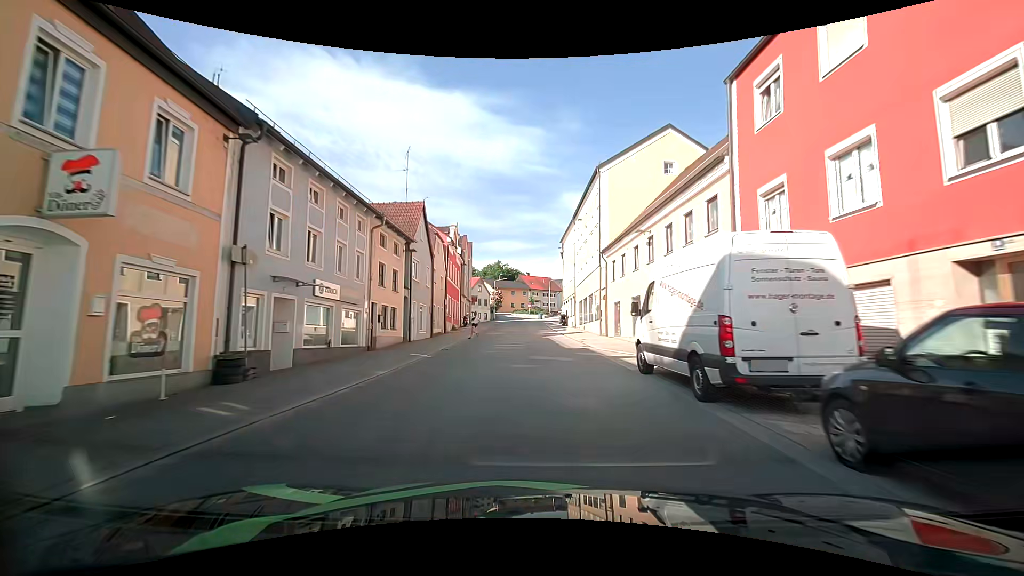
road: tertiary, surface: asphalt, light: Day
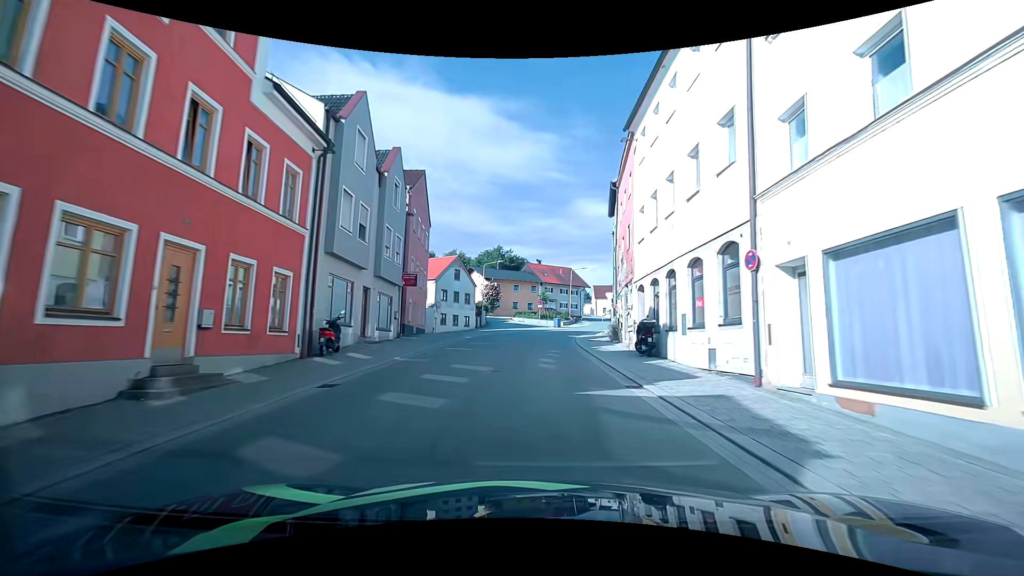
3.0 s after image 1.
(+0.2, +36.1) m; 0°
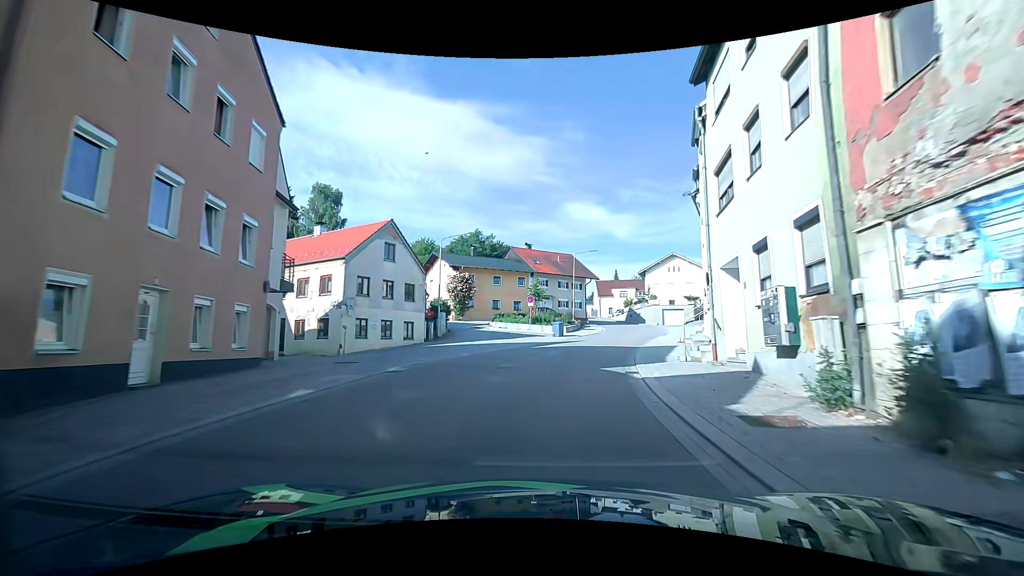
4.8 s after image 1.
(-0.1, +21.6) m; 0°
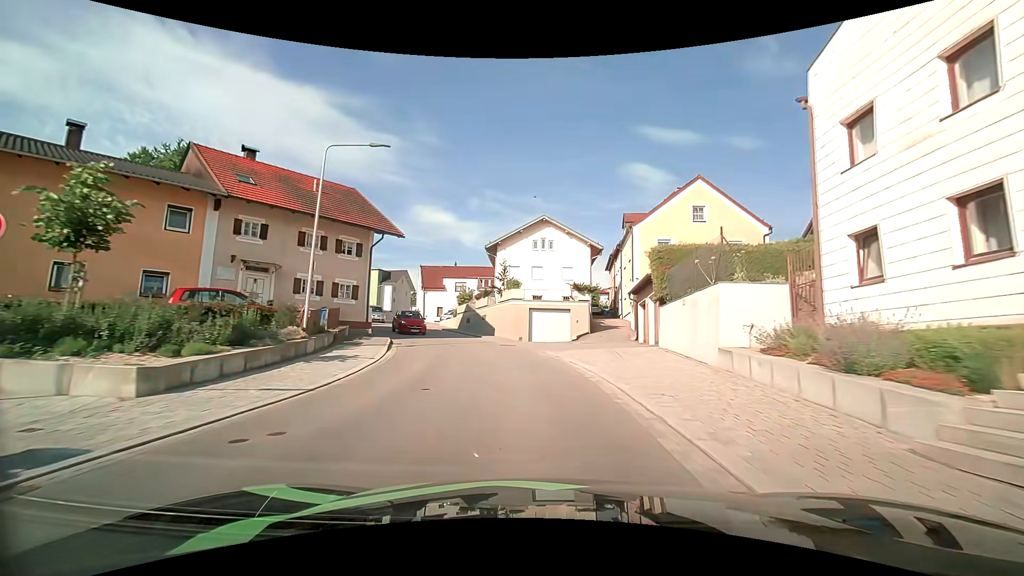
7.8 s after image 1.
(+5.5, +32.6) m; +18°
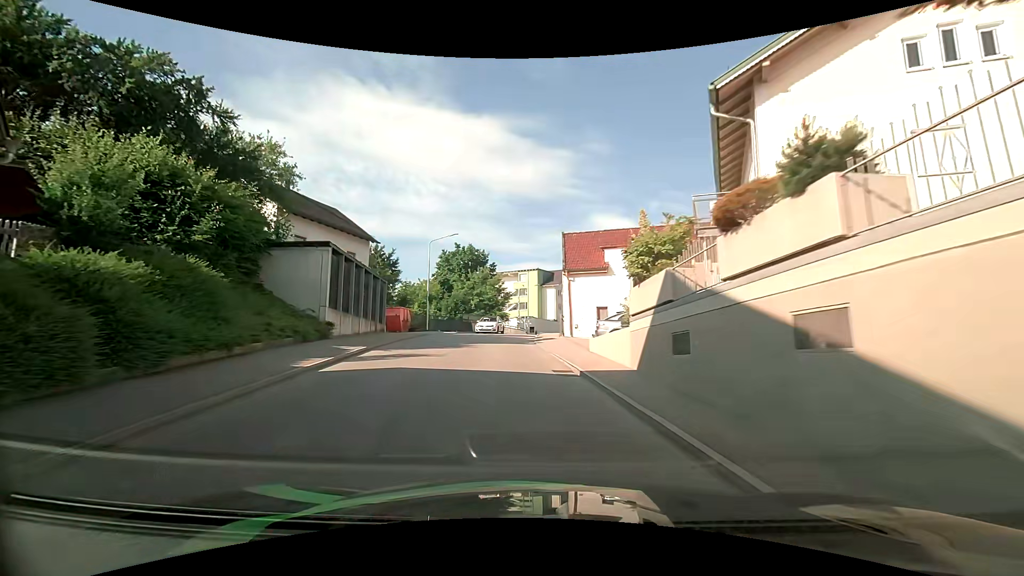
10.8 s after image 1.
(-3.7, +29.3) m; -21°
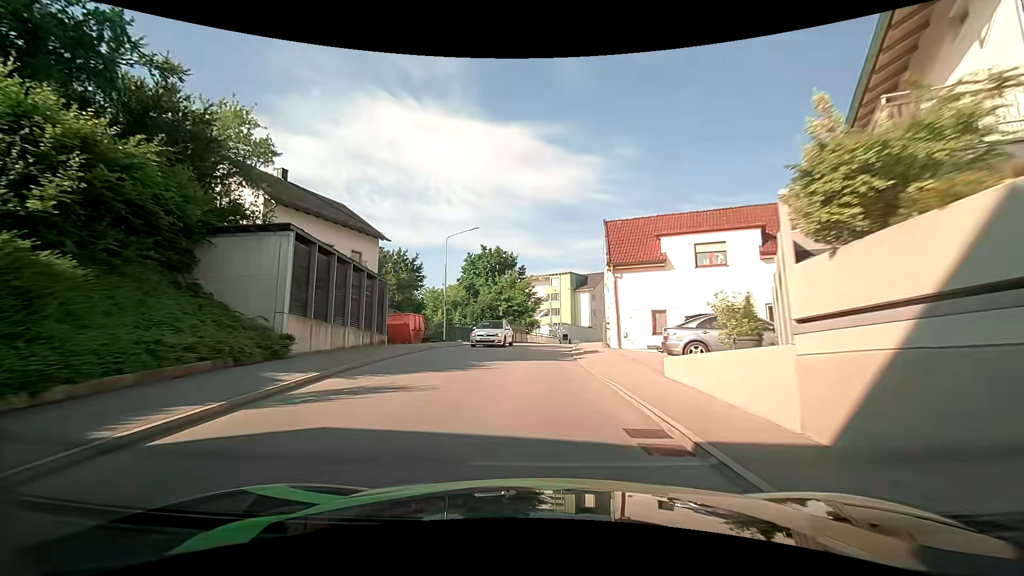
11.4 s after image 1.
(-0.2, +6.0) m; -4°
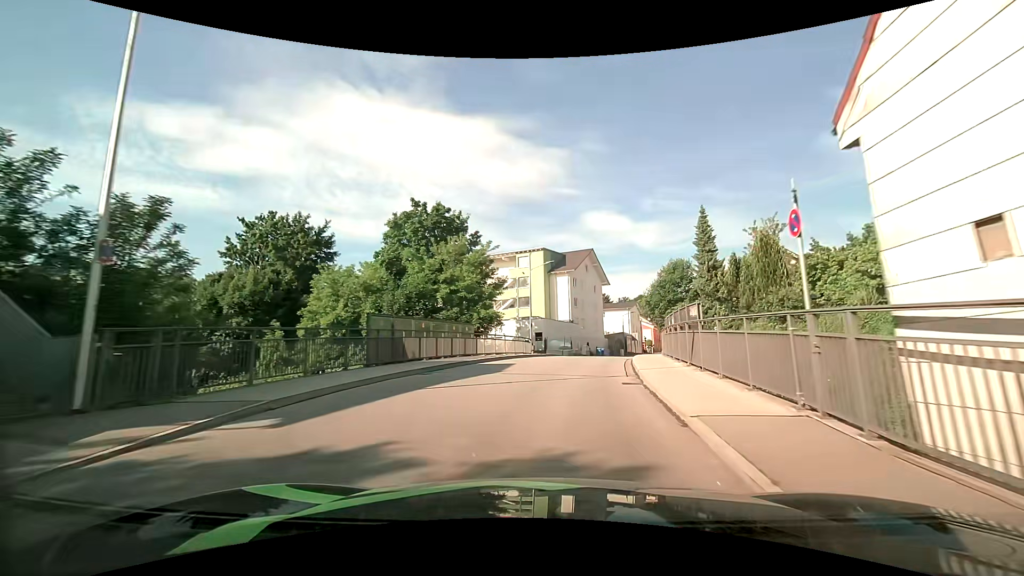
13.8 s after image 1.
(+0.2, +25.5) m; +3°
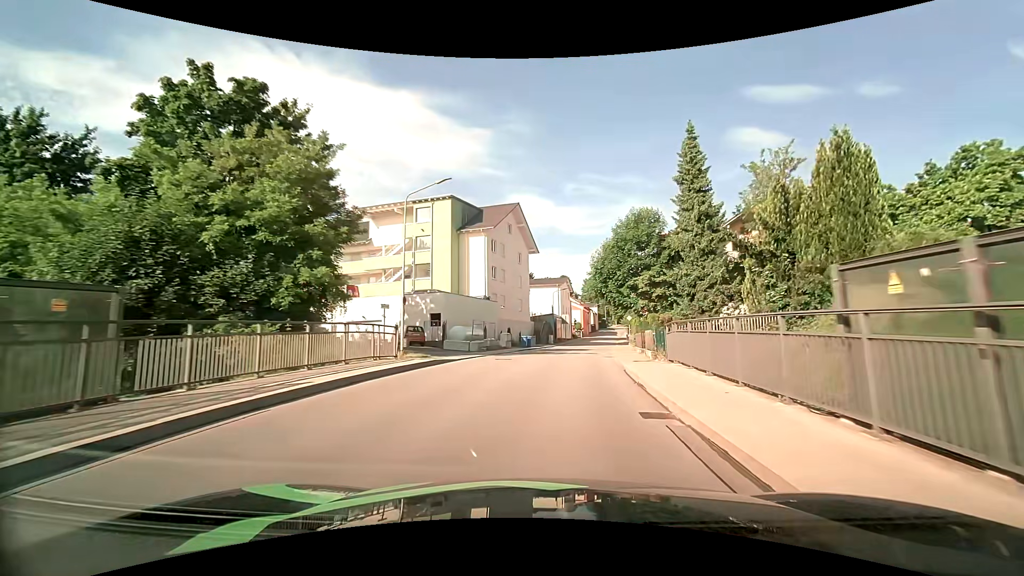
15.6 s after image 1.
(+1.9, +20.4) m; +10°
(0, +10) (+1, +20) (+2, +30) (+4, +40) (+5, +50) (+7, +60) (+8, +69) (+10, +79) (+12, +89) (+13, +99) m
